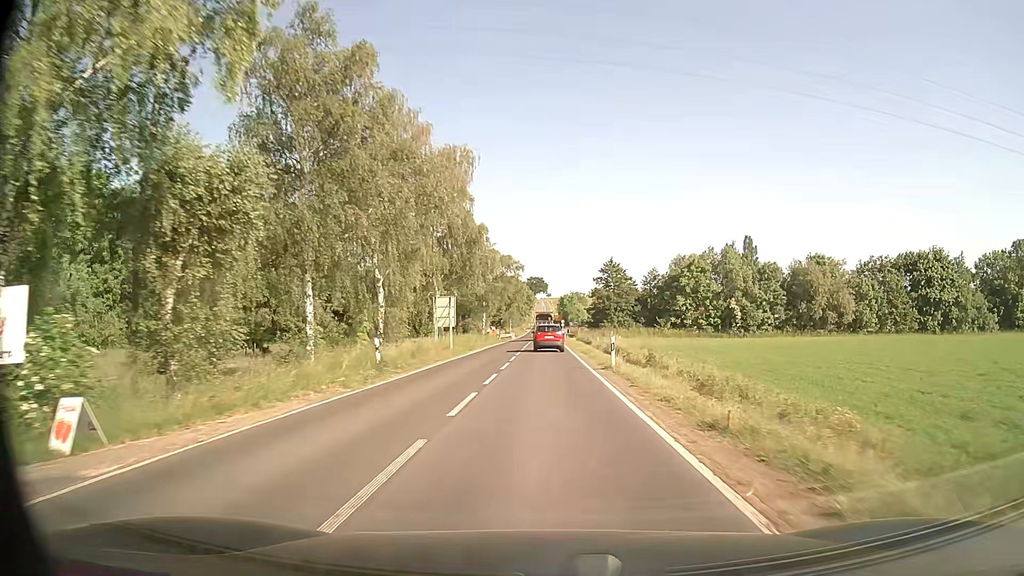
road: secondary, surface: asphalt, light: Day
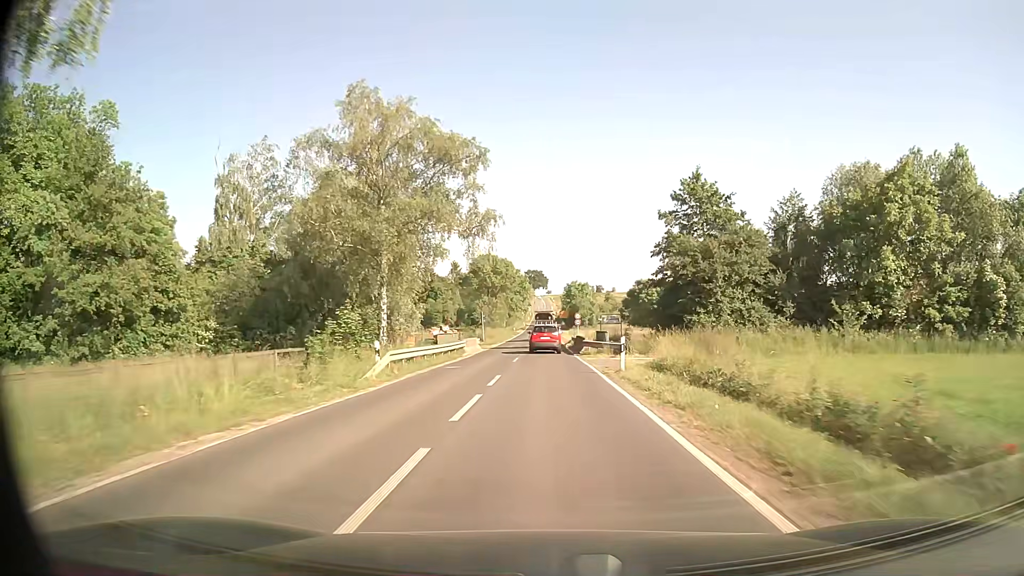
(0.0, +54.7) m; 0°
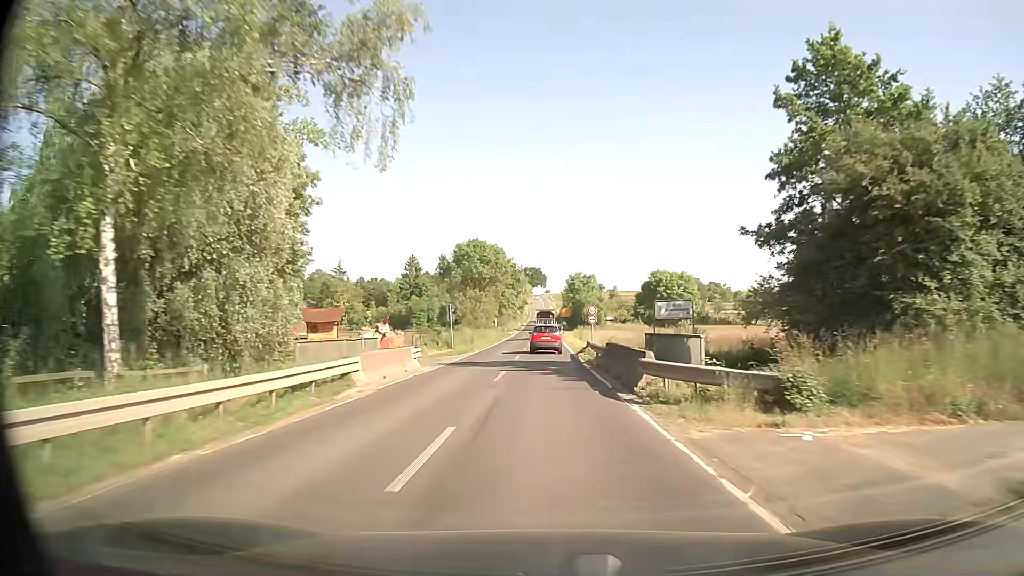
(-0.1, +21.9) m; 0°
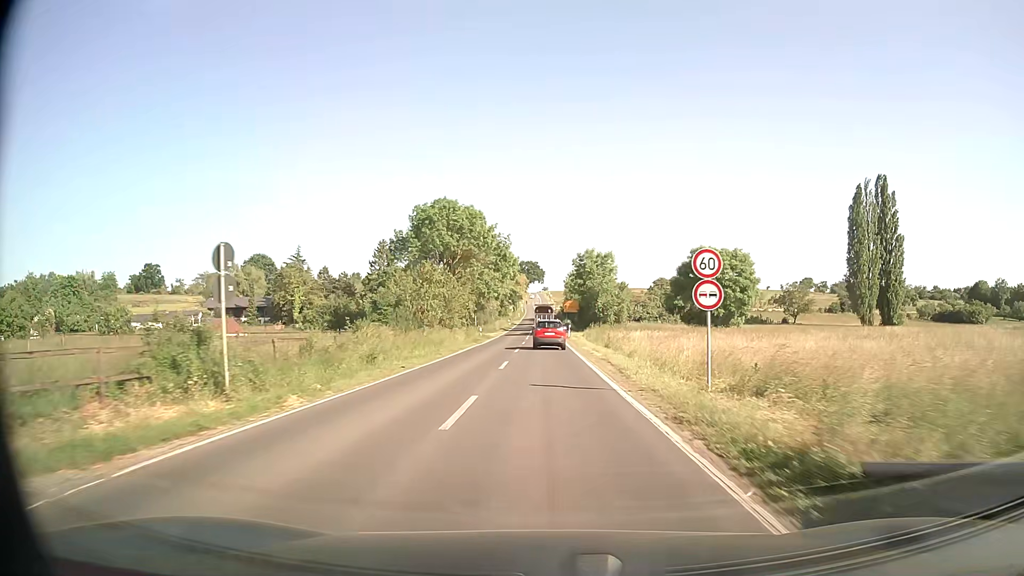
(0.0, +32.7) m; 0°
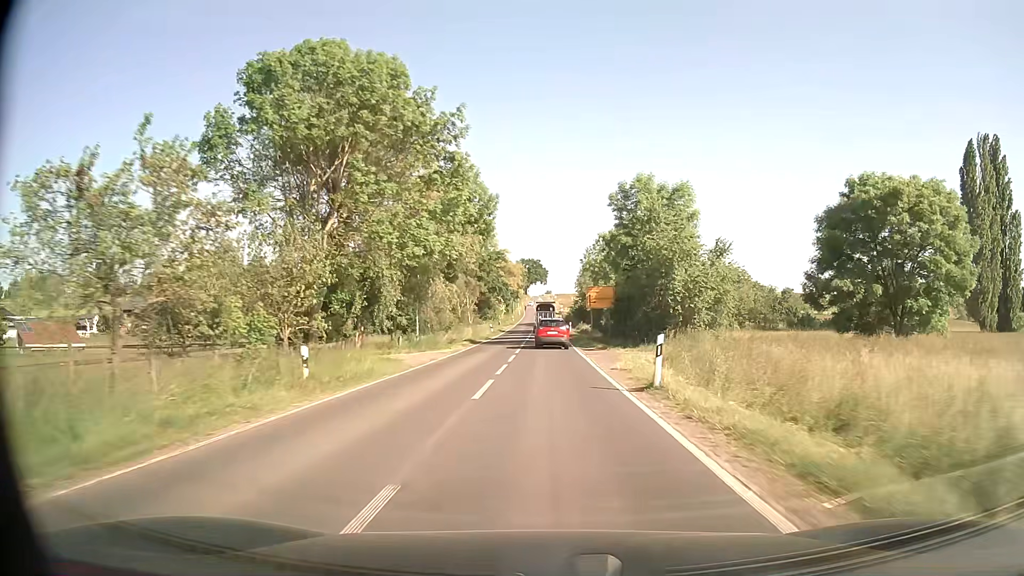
(-0.1, +43.1) m; 0°
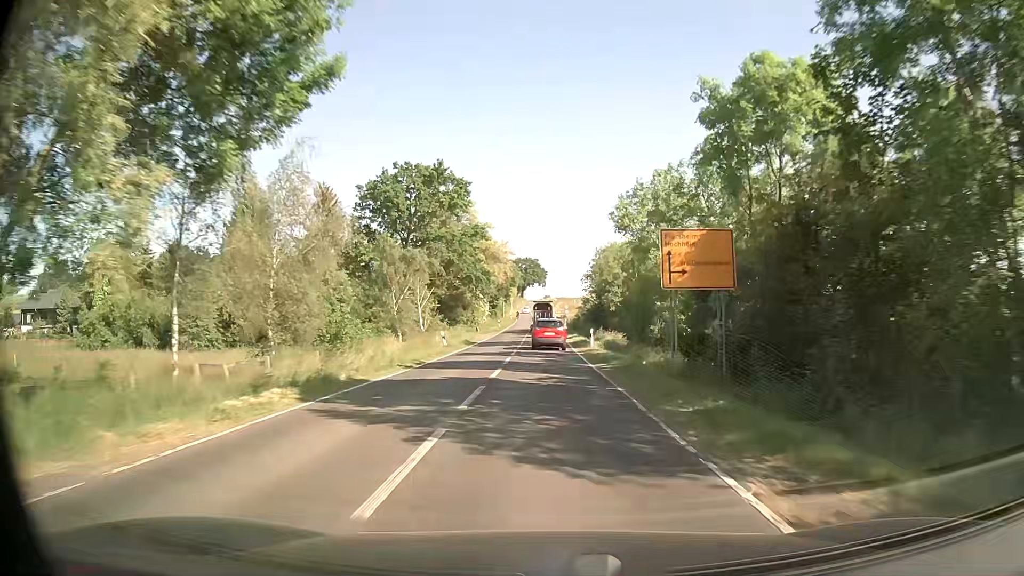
(0.0, +31.6) m; 0°
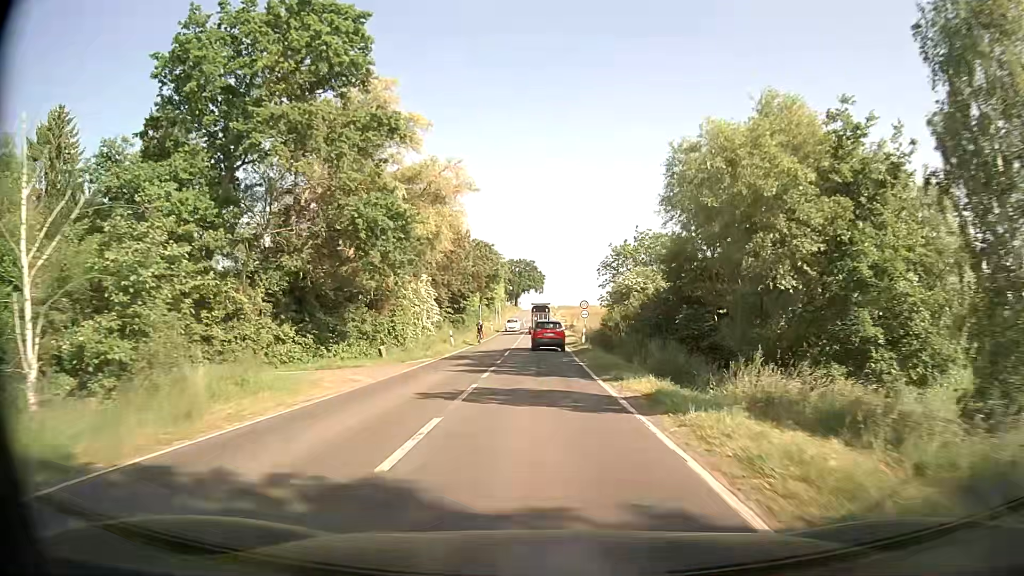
(-0.1, +40.5) m; 0°
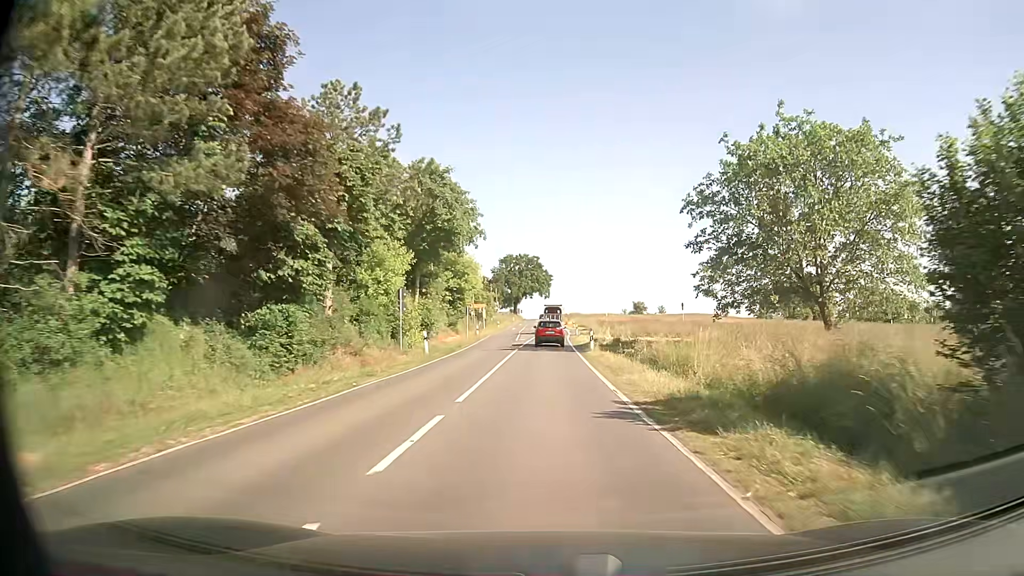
(-0.1, +47.4) m; -1°
(0, +10) (0, +20) (0, +30) (+1, +40) (+1, +50) (+1, +60) (+1, +70) (+2, +80) (+2, +90) (+2, +100) m
